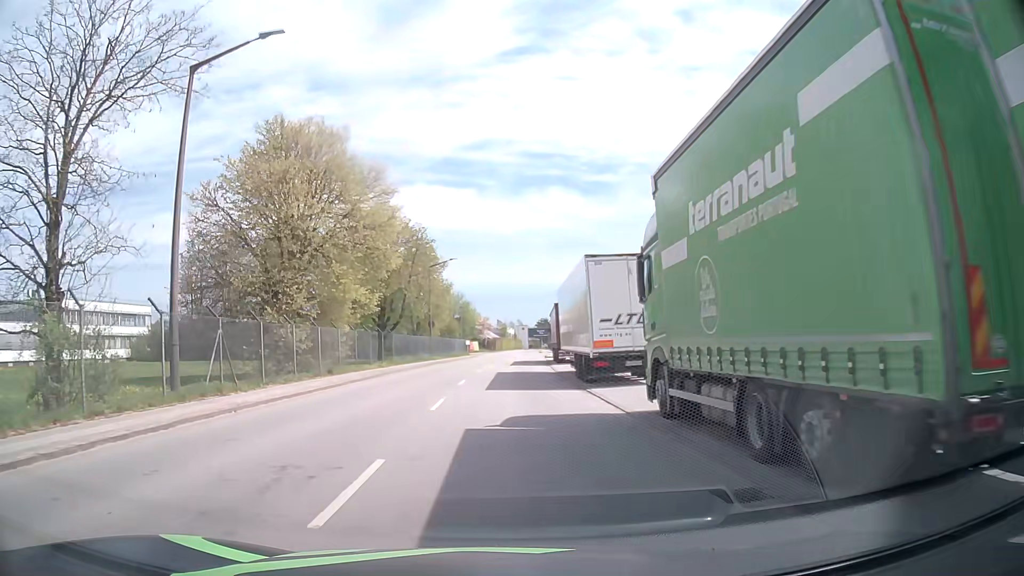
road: tertiary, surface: asphalt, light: Day
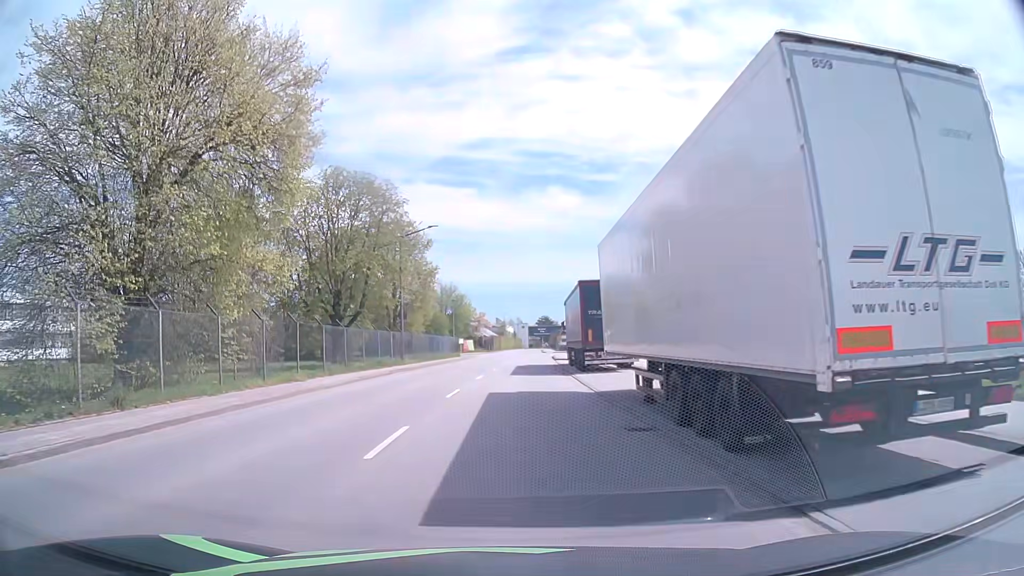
(0.0, +15.0) m; 0°
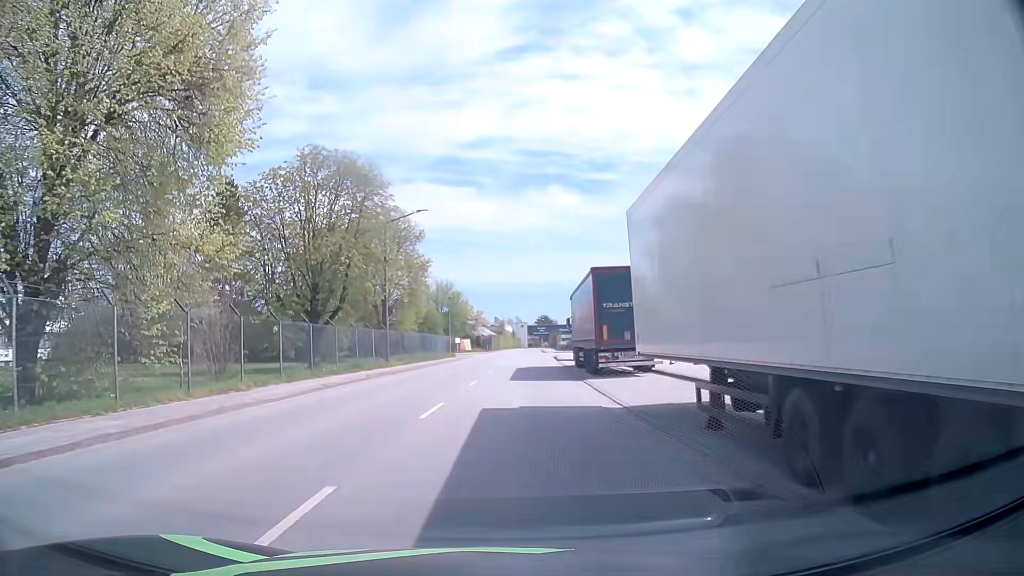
(0.0, +4.7) m; 0°
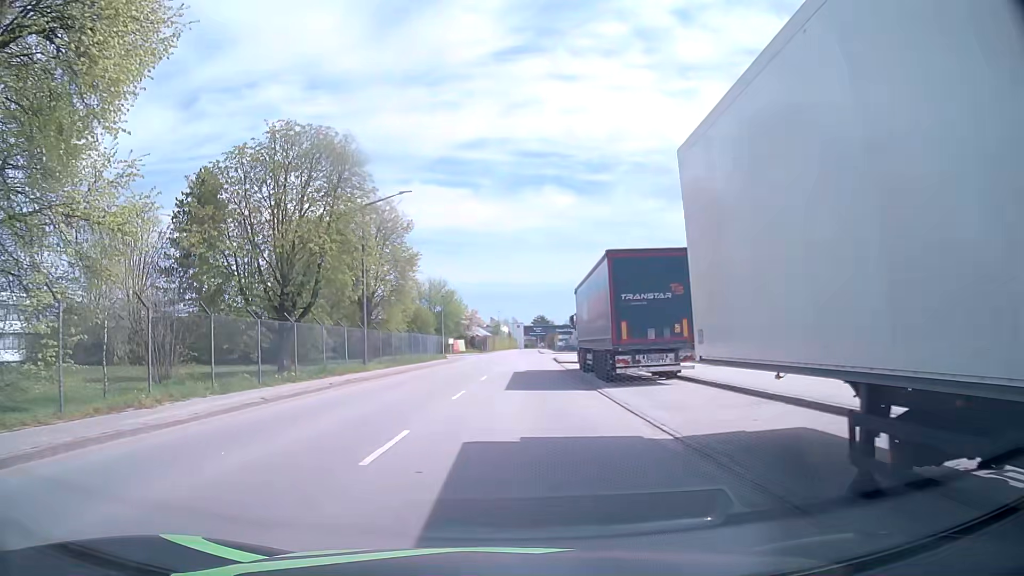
(0.0, +4.7) m; 0°
(0, +10) (+1, +20) (+1, +30) (+2, +40) (+2, +50) (+3, +60) (+3, +70) (+4, +80) (+4, +90) (+4, +100) m
